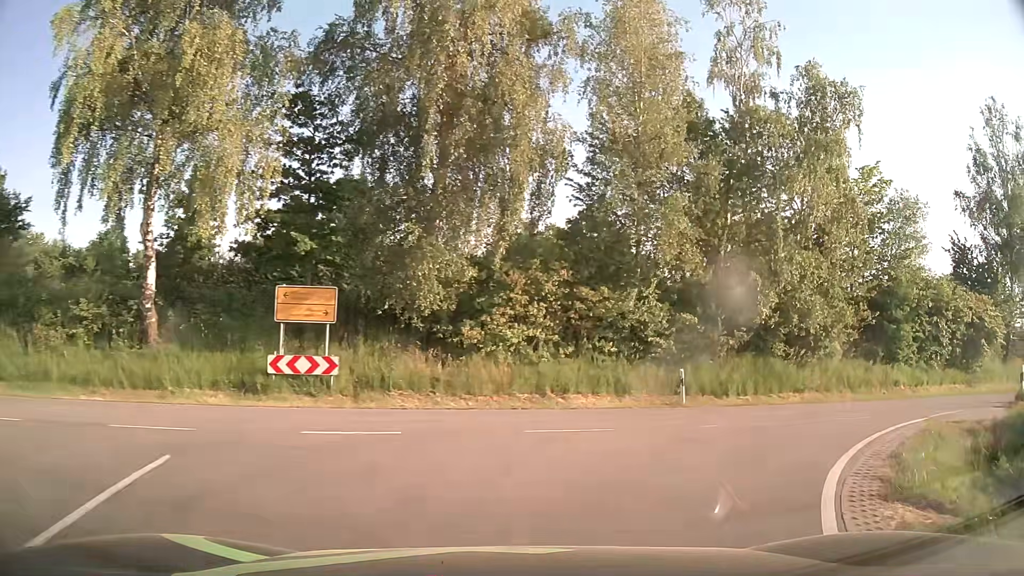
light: Day
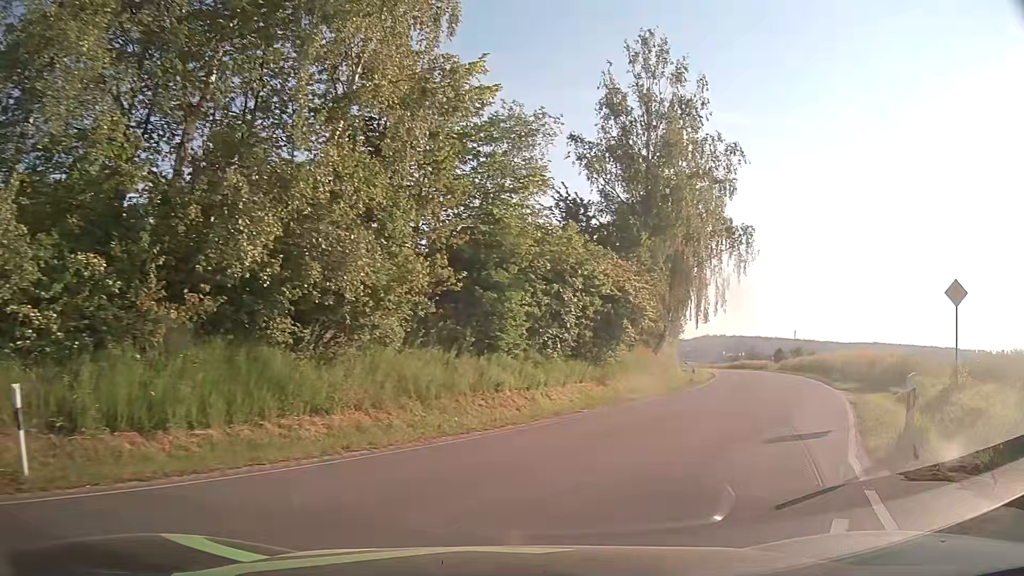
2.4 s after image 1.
(+4.1, +11.5) m; +39°
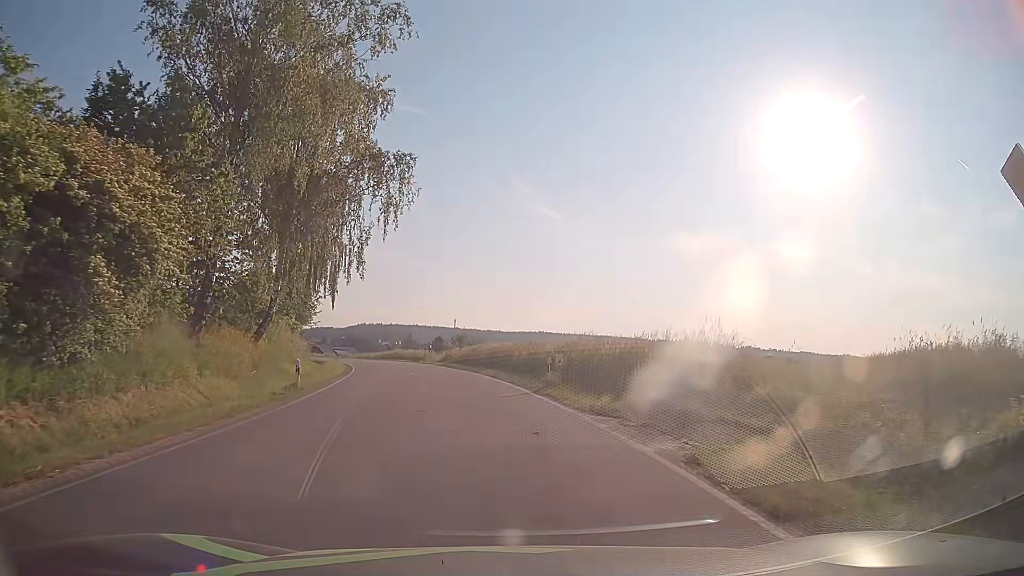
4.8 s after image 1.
(+5.2, +14.6) m; +30°
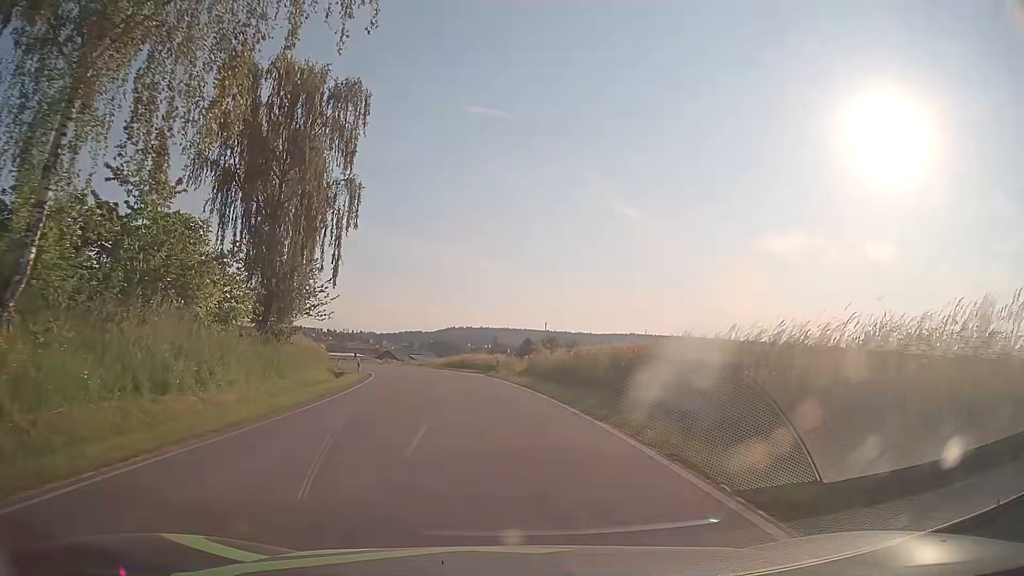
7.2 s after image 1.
(-1.2, +21.9) m; -7°
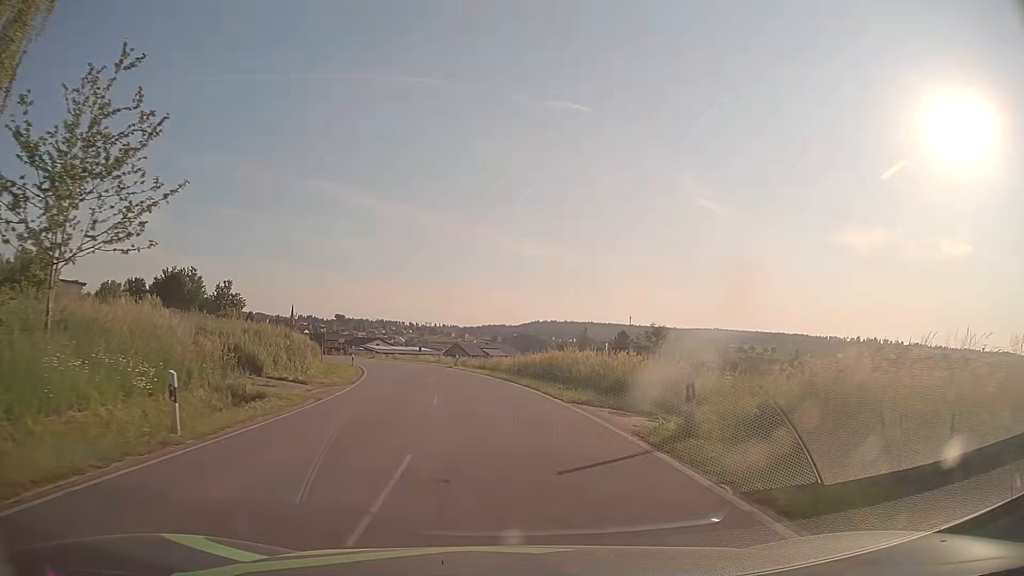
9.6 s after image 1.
(-1.8, +28.1) m; -7°
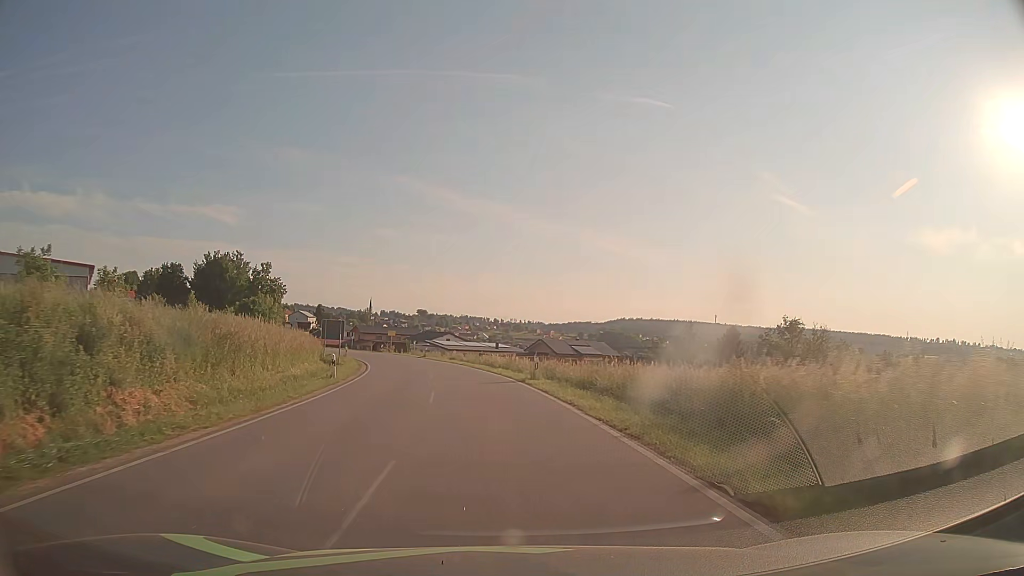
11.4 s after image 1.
(-1.4, +24.7) m; -7°
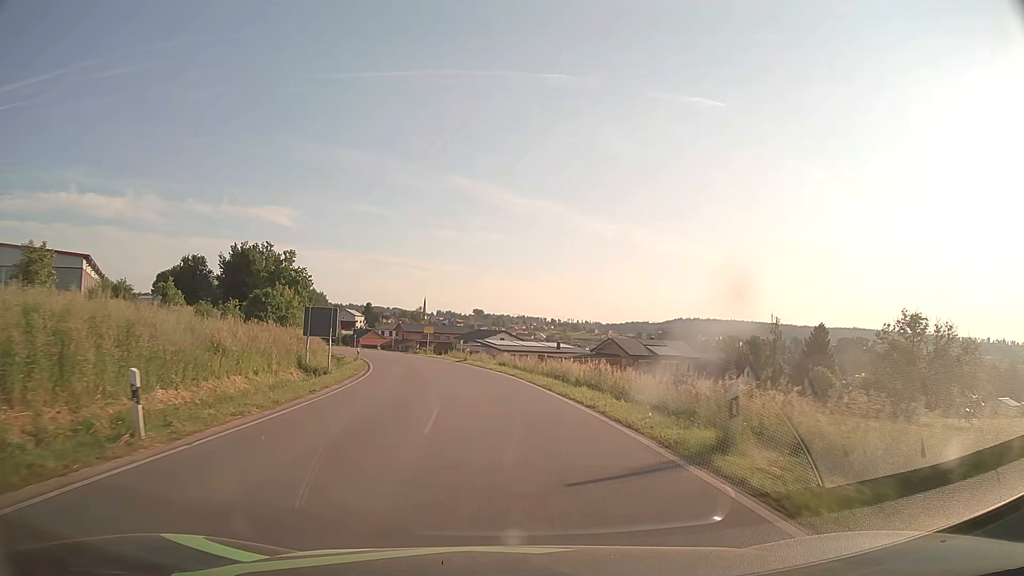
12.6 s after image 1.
(-0.8, +17.7) m; -5°
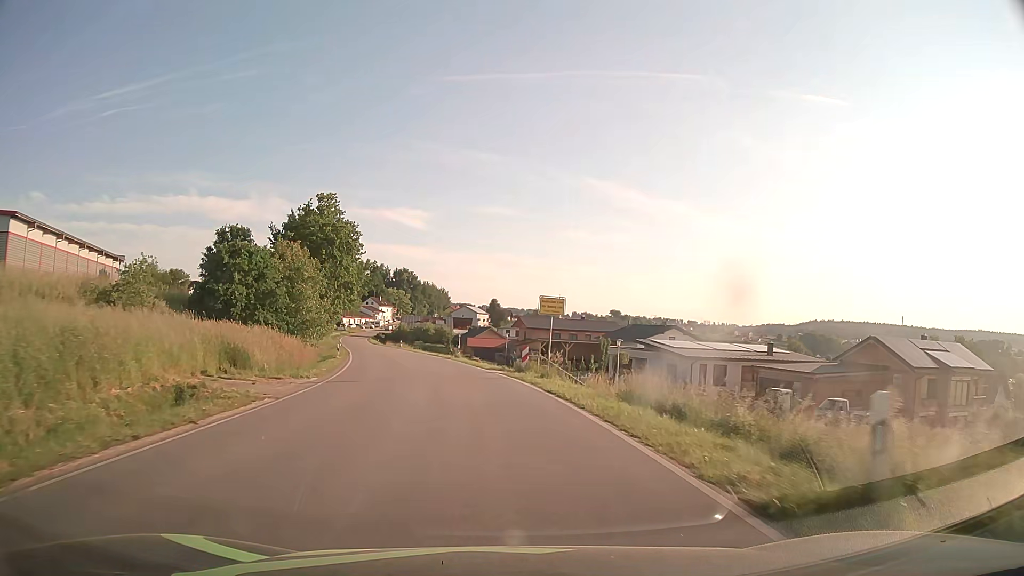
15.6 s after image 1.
(-4.3, +43.8) m; -11°
(0, +10) (-1, +20) (-2, +30) (-4, +40) (-7, +49) (-9, +59) (-11, +69) (-14, +78) (-17, +88) (-19, +98) m
